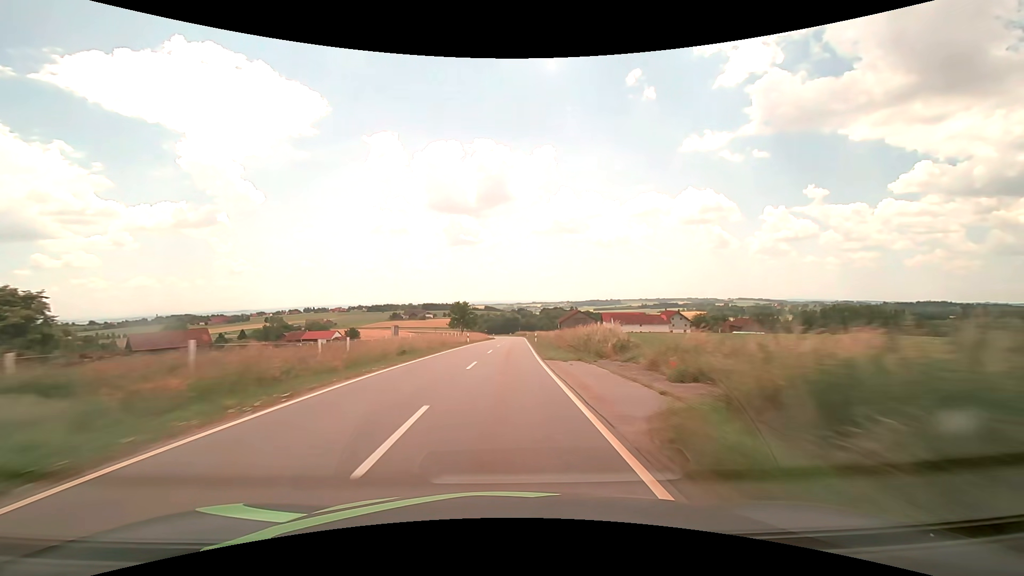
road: tertiary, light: Day
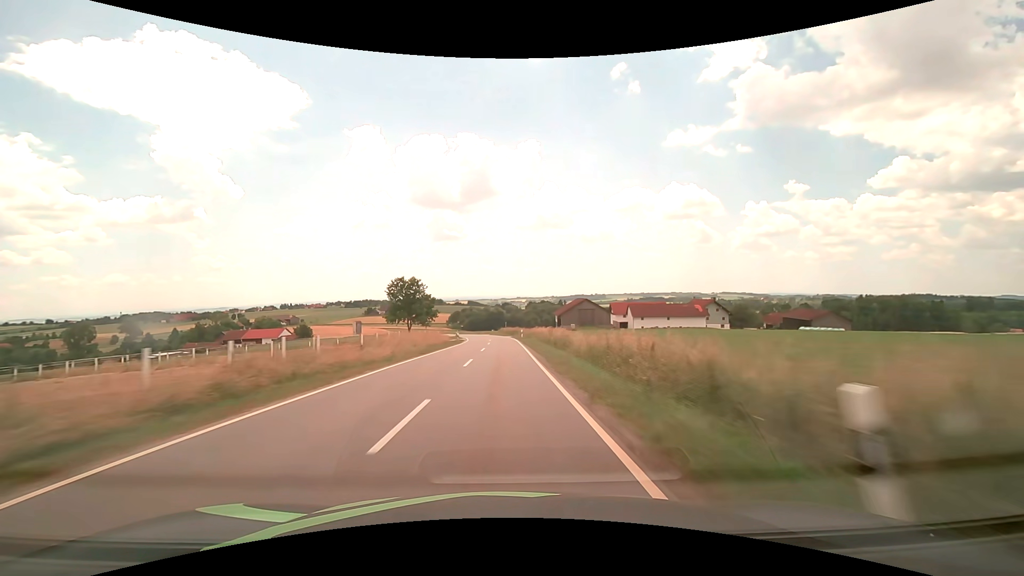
(+0.8, +47.7) m; +2°
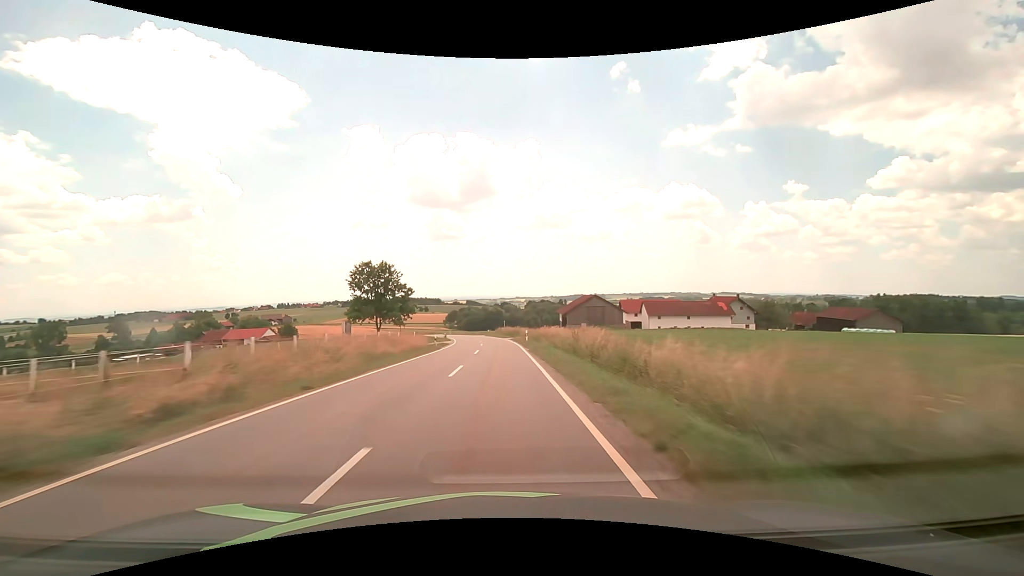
(0.0, +15.8) m; 0°
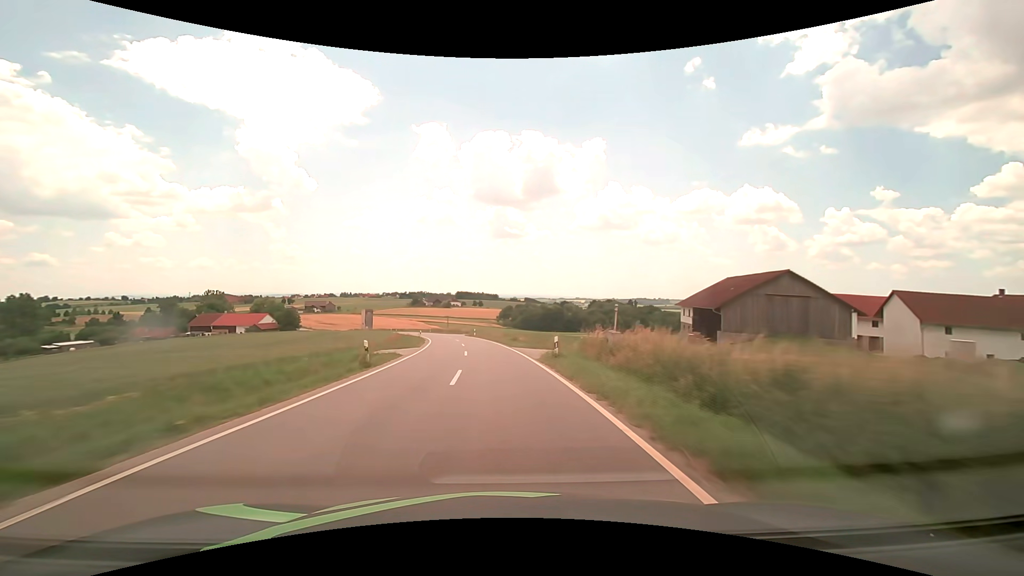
(-2.5, +63.0) m; -6°
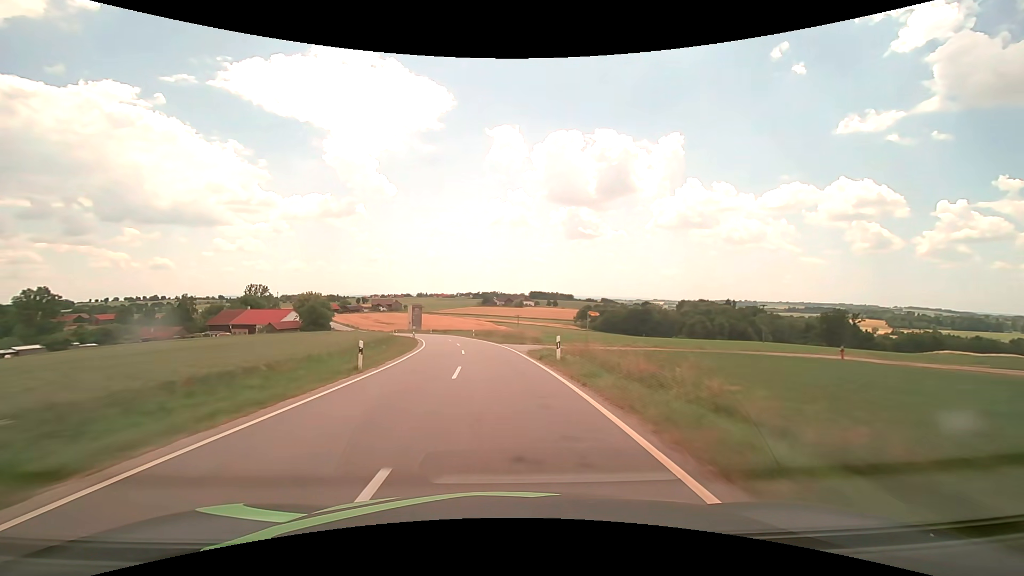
(-3.5, +47.2) m; -8°
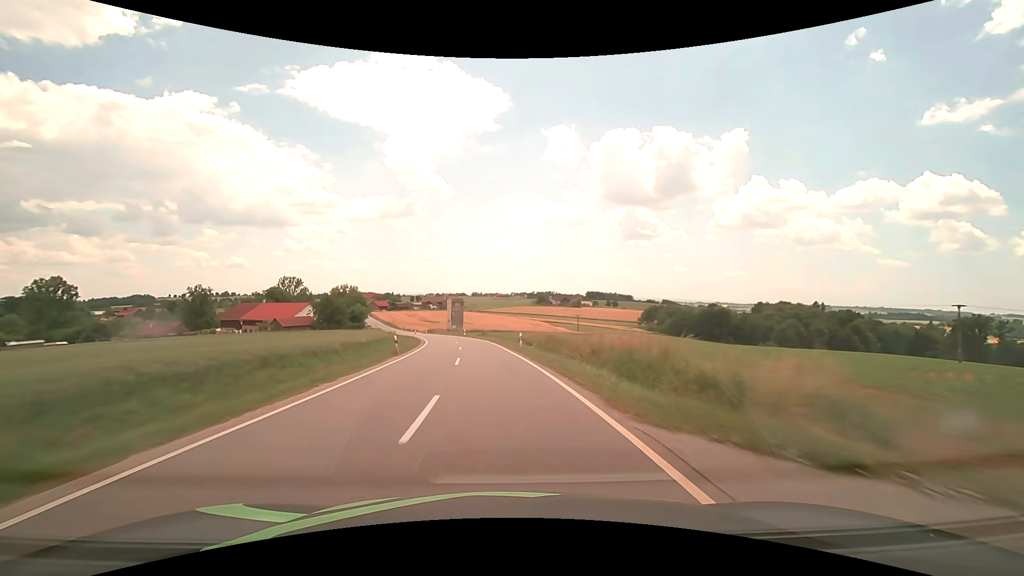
(-1.7, +31.5) m; -6°
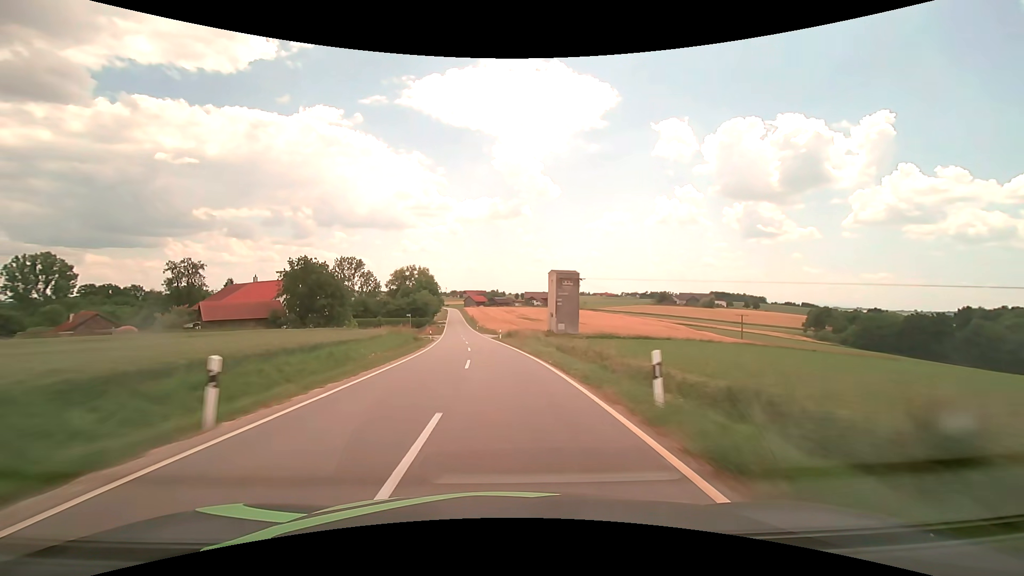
(-6.8, +62.7) m; -12°
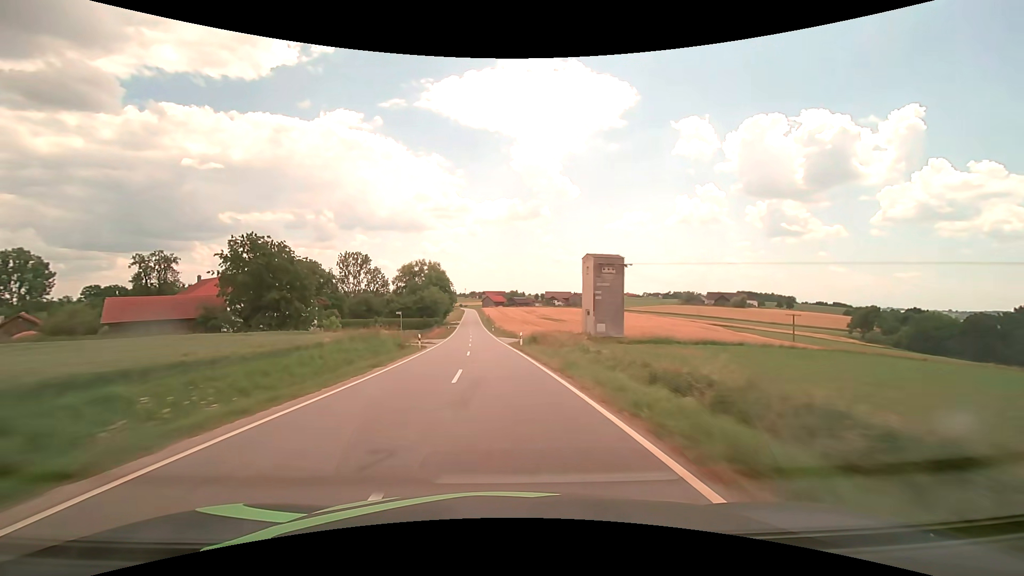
(-0.4, +15.8) m; -2°
(0, +10) (0, +20) (-1, +30) (-2, +40) (-3, +50) (-3, +60) (-4, +70) (-5, +80) (-6, +90) (-7, +100) m
